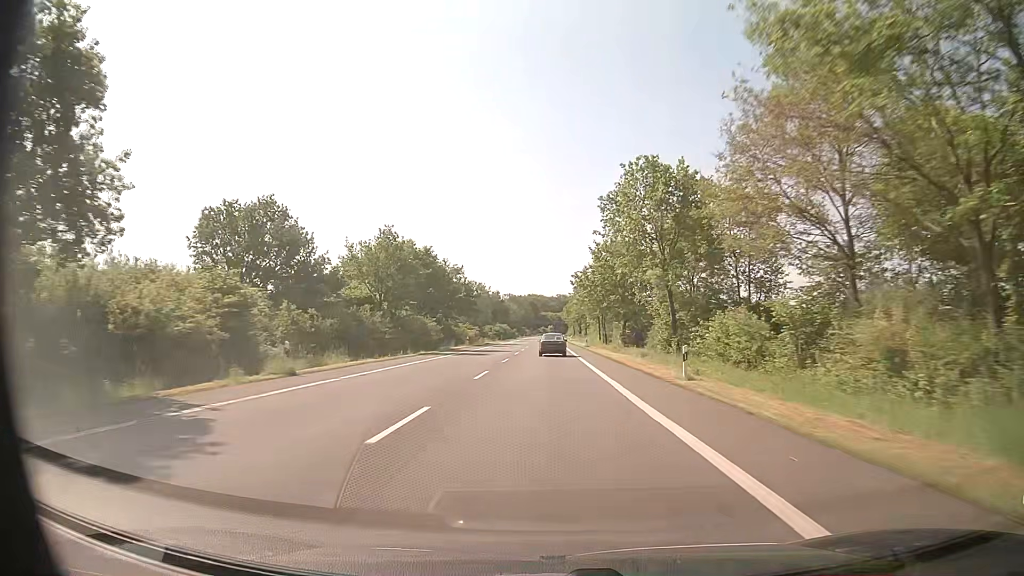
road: primary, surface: asphalt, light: Day
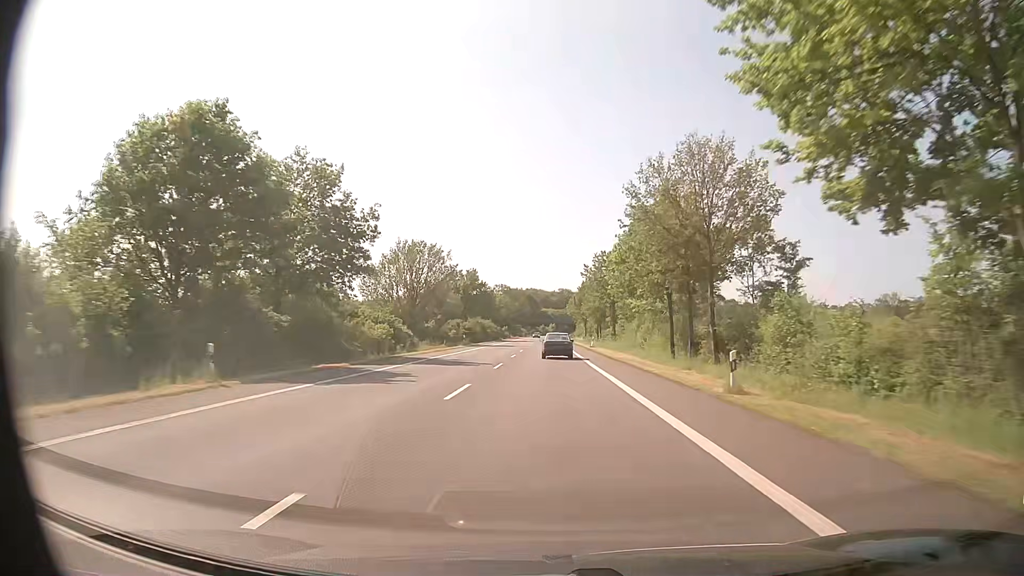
(-0.4, +55.1) m; 0°
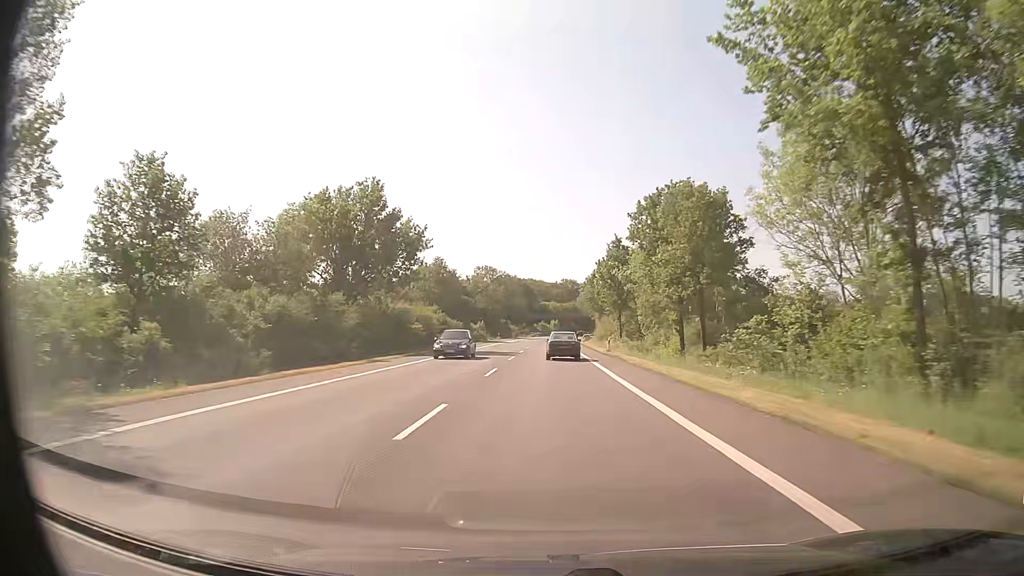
(-0.2, +65.8) m; 0°
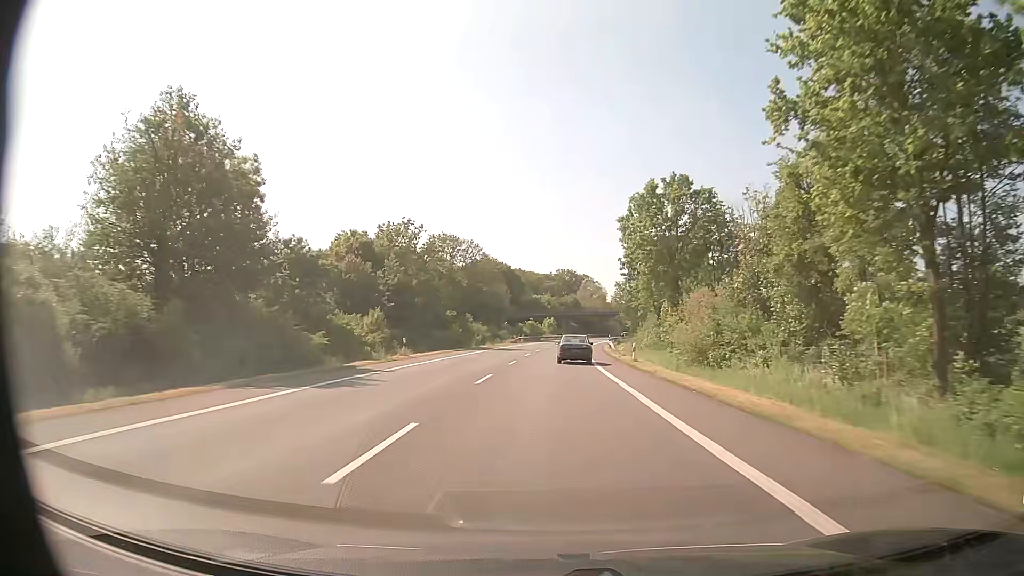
(+0.3, +63.4) m; +1°
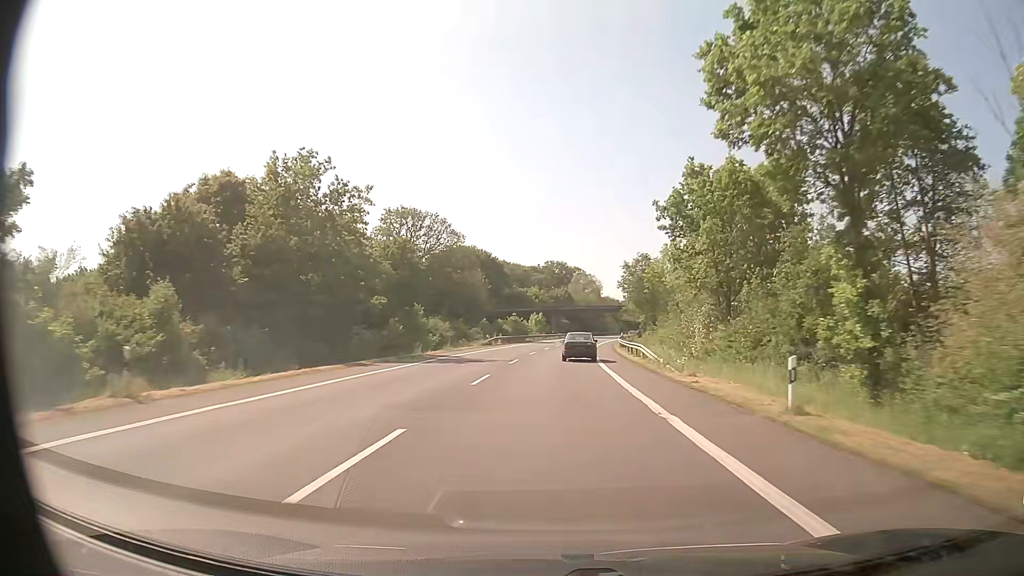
(+0.2, +25.1) m; +1°
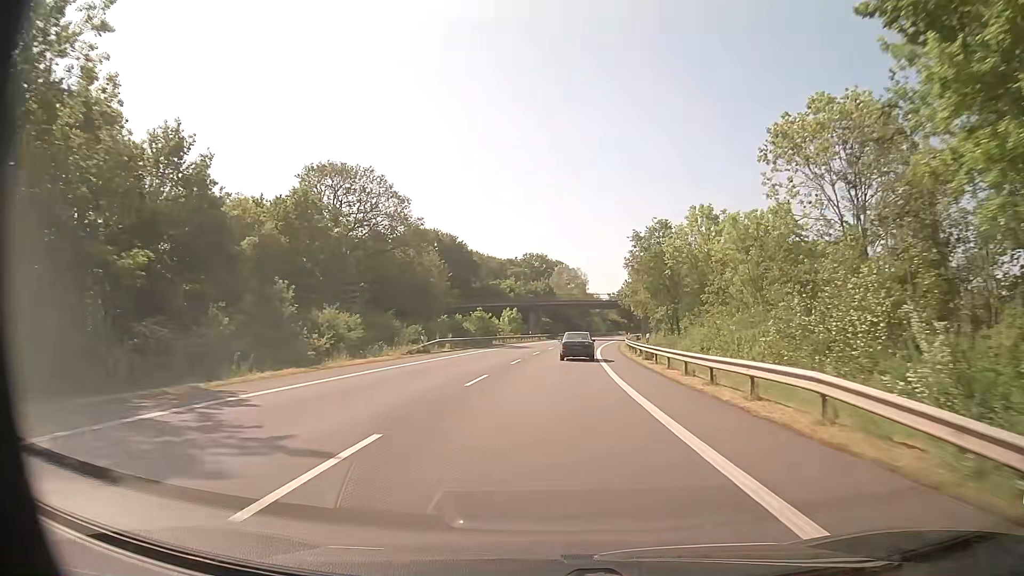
(+0.2, +25.1) m; +2°
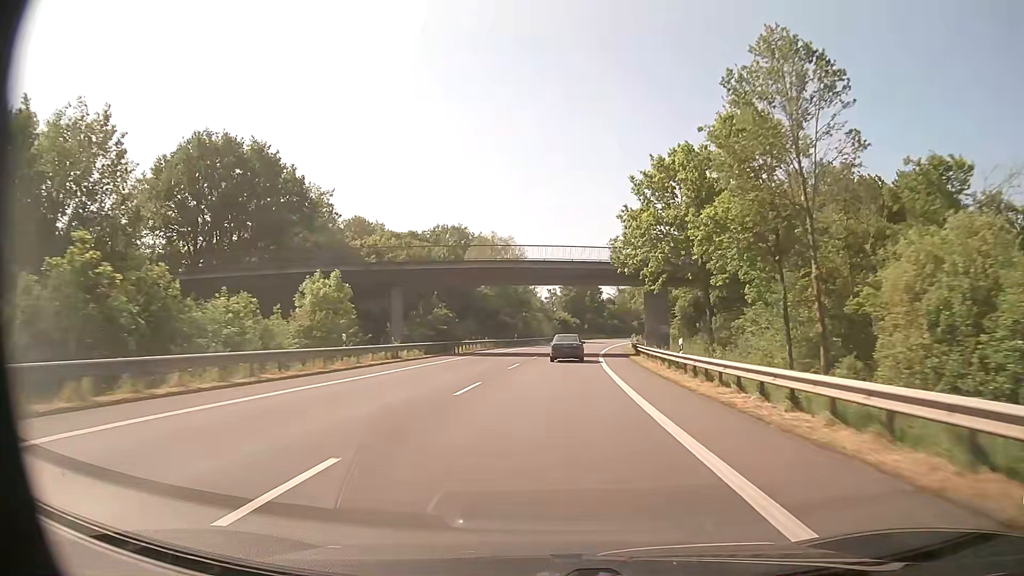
(+2.9, +62.6) m; +5°
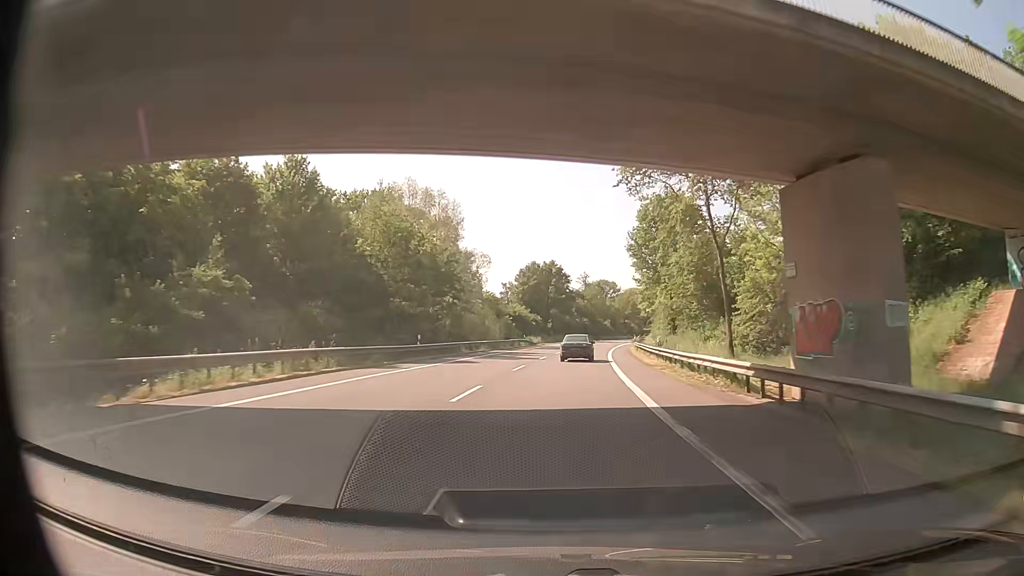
(+1.2, +38.0) m; +4°
(0, +10) (0, +20) (+1, +30) (+1, +40) (+2, +50) (+3, +60) (+4, +70) (+6, +80) (+7, +90) (+9, +99) m
